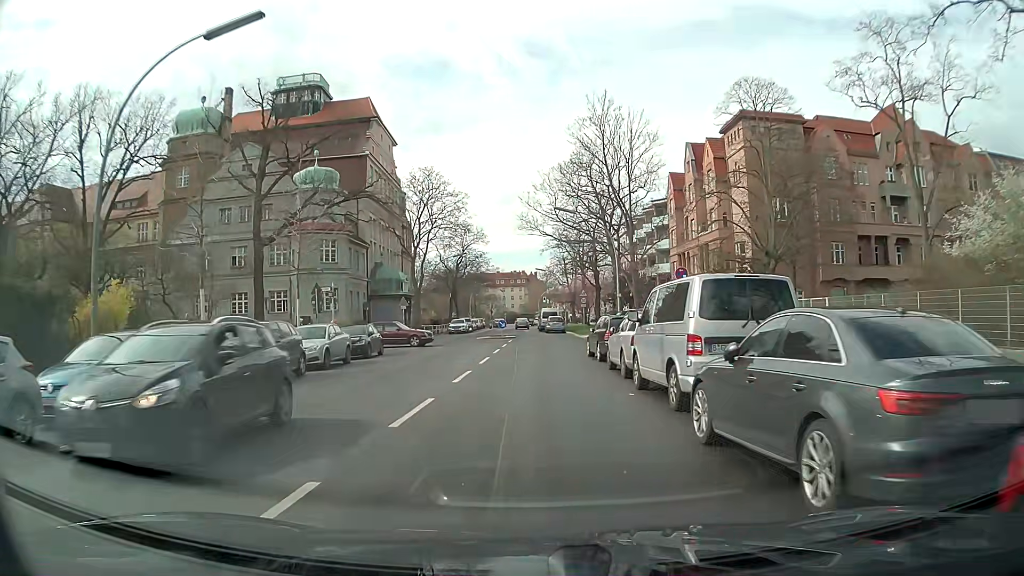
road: tertiary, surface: asphalt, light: Day
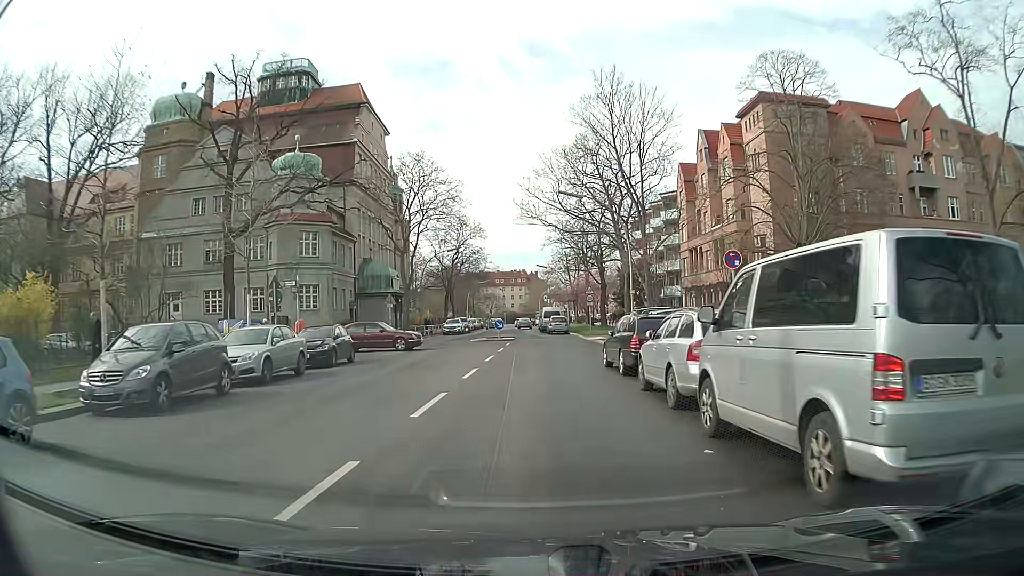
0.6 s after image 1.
(0.0, +5.2) m; +1°
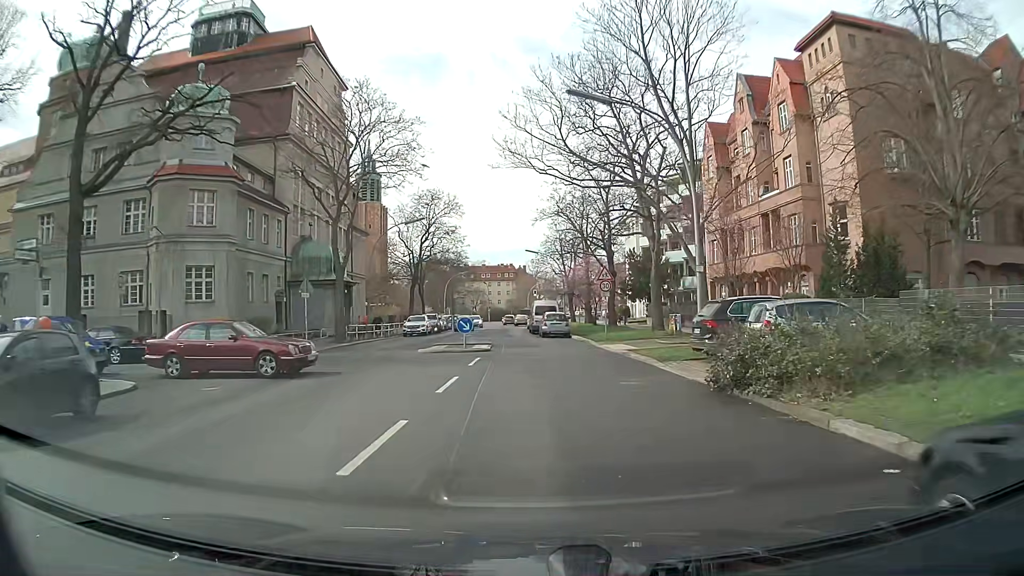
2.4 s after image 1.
(0.0, +15.9) m; +1°
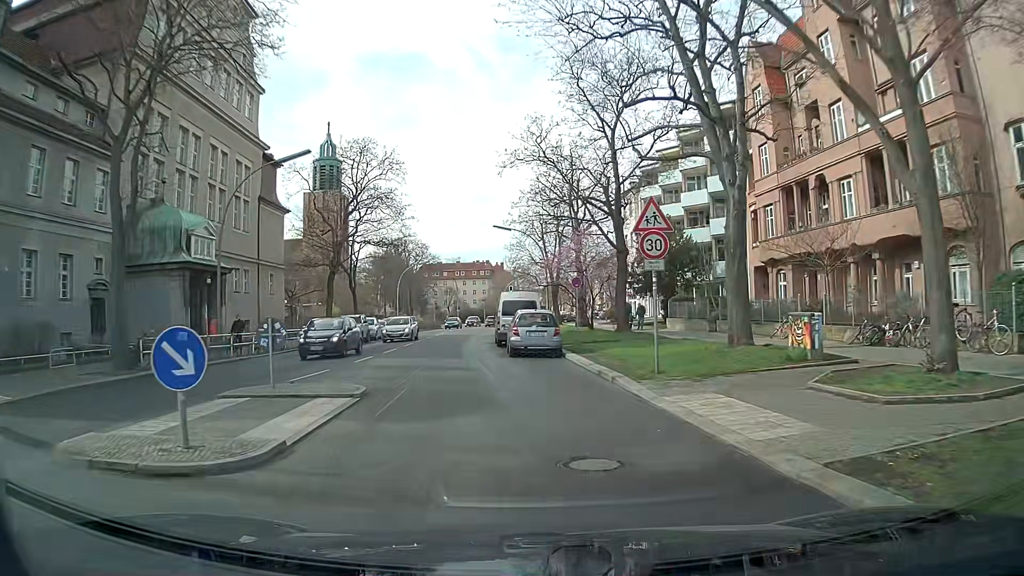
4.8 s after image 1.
(+0.7, +18.8) m; +2°
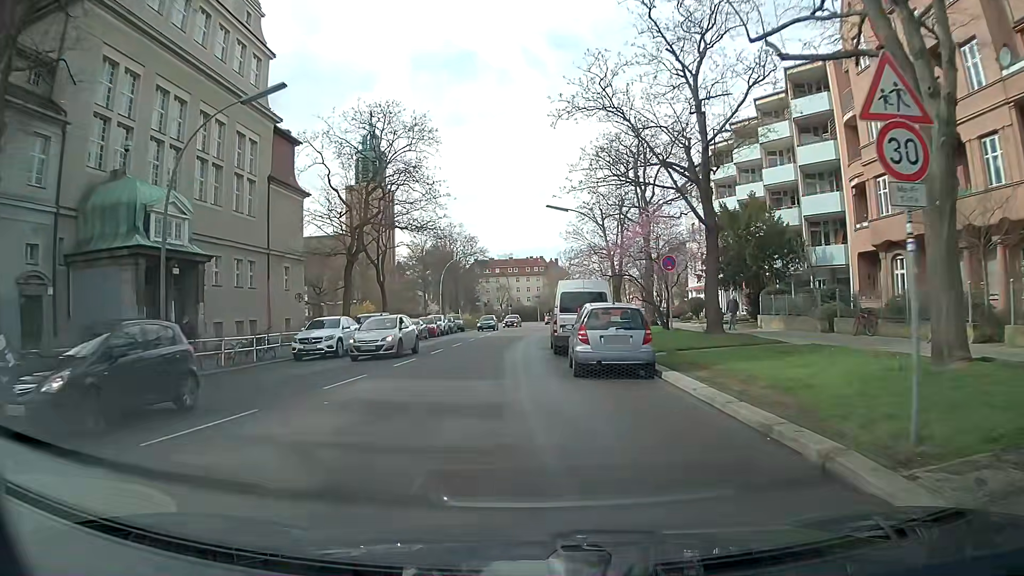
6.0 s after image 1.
(-0.3, +7.9) m; -4°
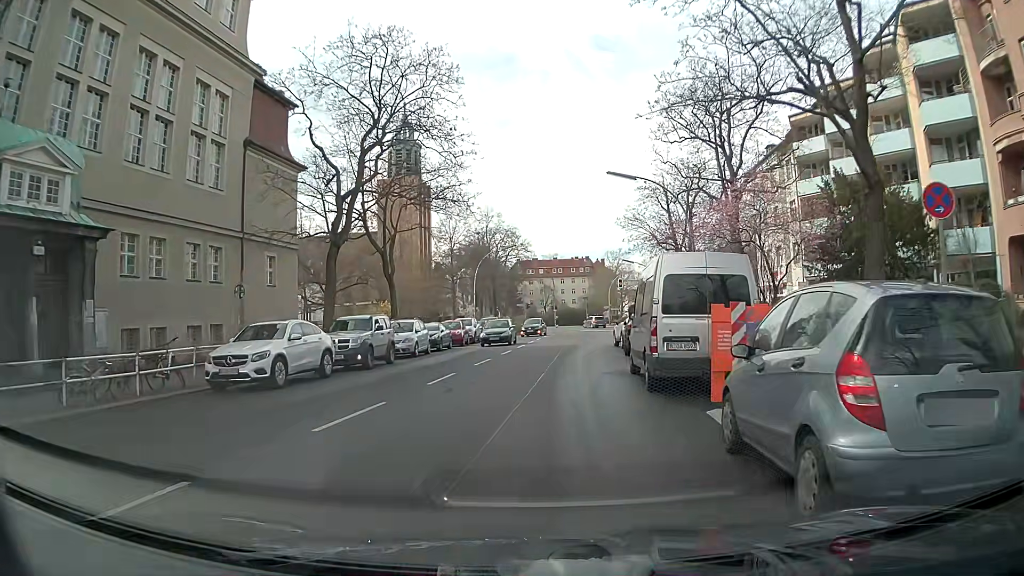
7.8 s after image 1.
(-0.4, +10.5) m; -5°
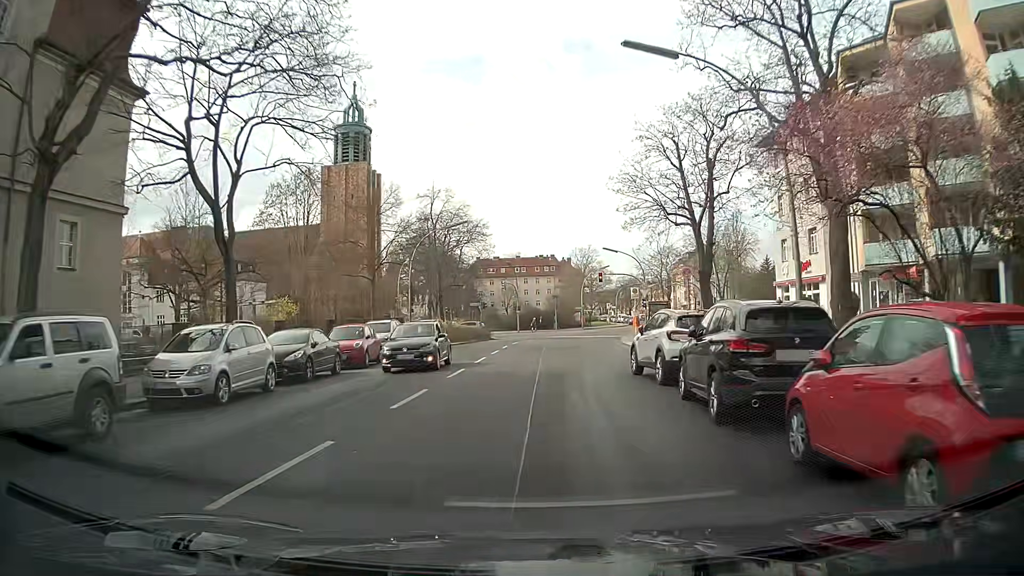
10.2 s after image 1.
(+0.6, +15.5) m; +4°
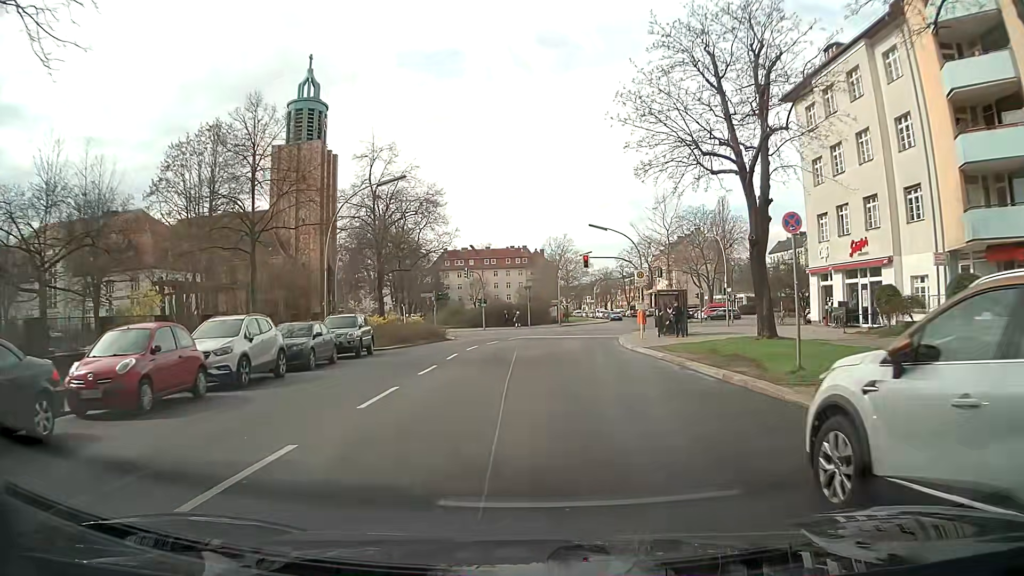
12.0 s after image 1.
(+0.3, +12.5) m; +3°
